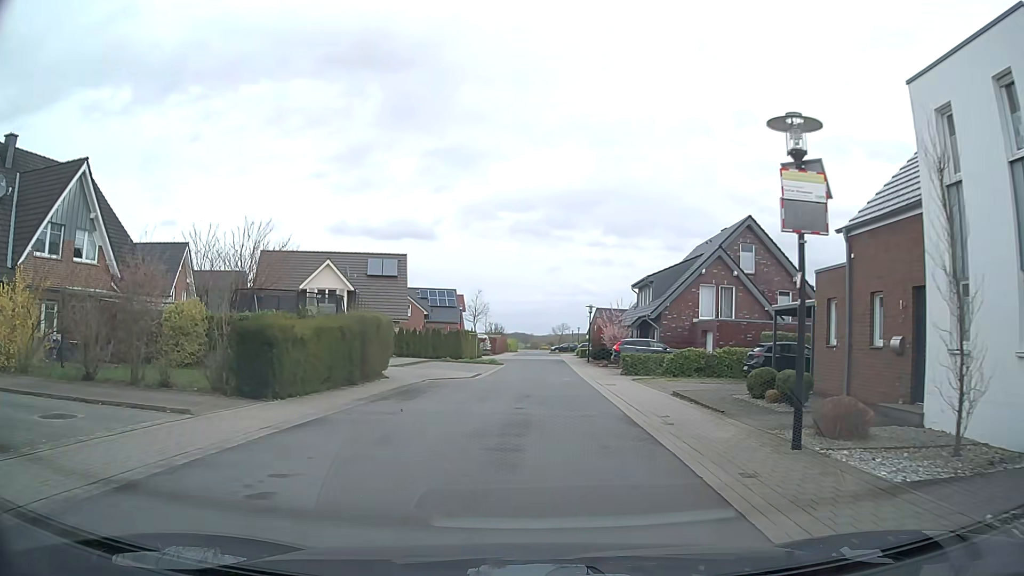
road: residential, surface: asphalt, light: Day
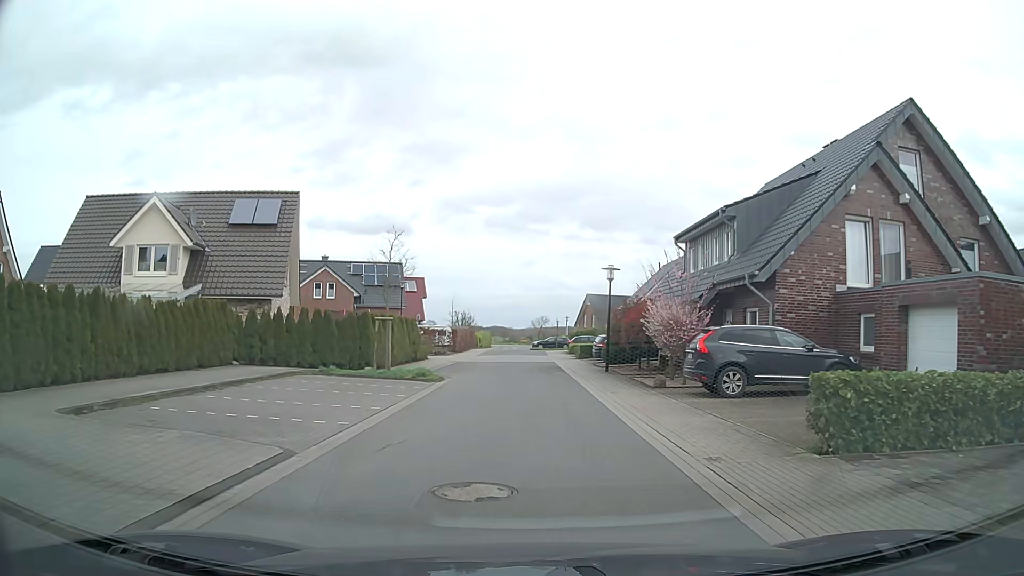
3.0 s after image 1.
(+0.7, +22.5) m; +2°
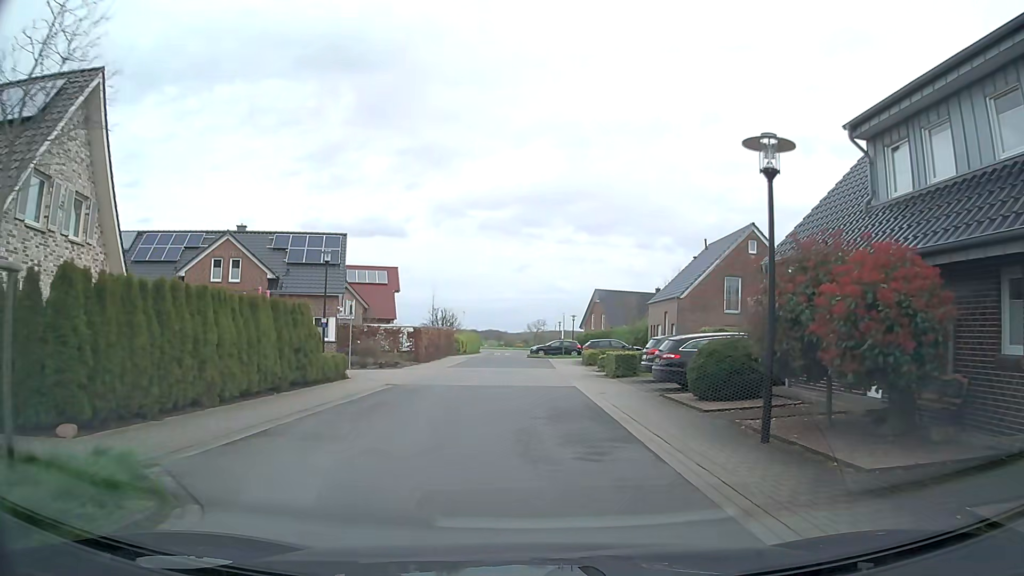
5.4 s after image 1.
(0.0, +17.9) m; +1°
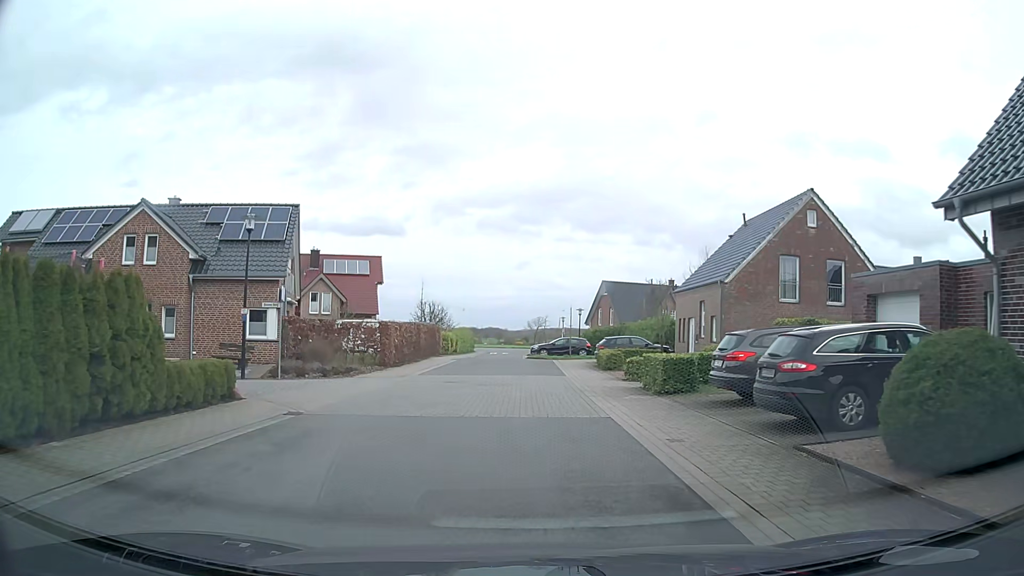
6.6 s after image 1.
(0.0, +8.9) m; +1°
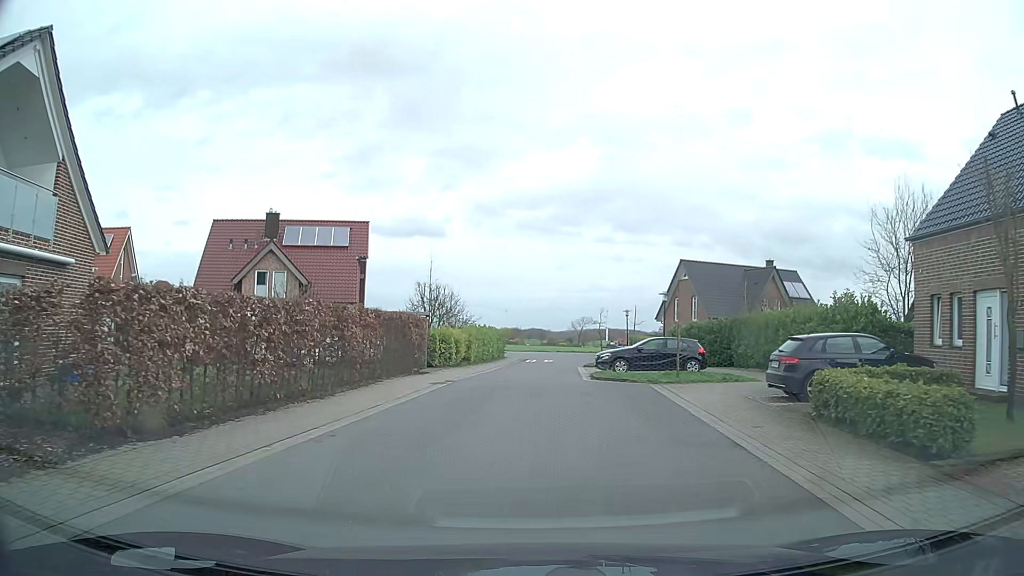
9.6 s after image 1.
(-0.8, +22.1) m; -4°
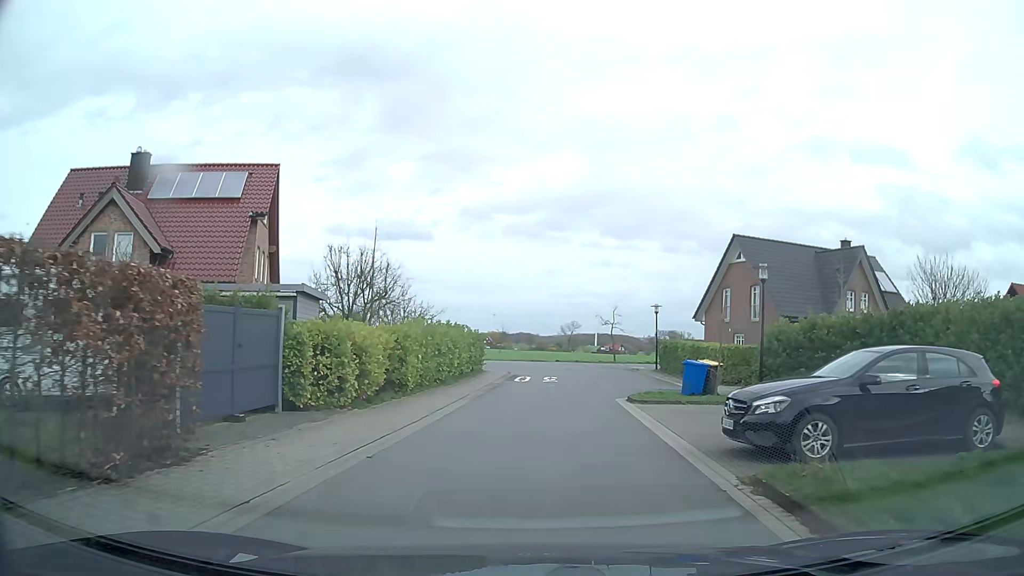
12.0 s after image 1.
(-0.3, +17.7) m; 0°
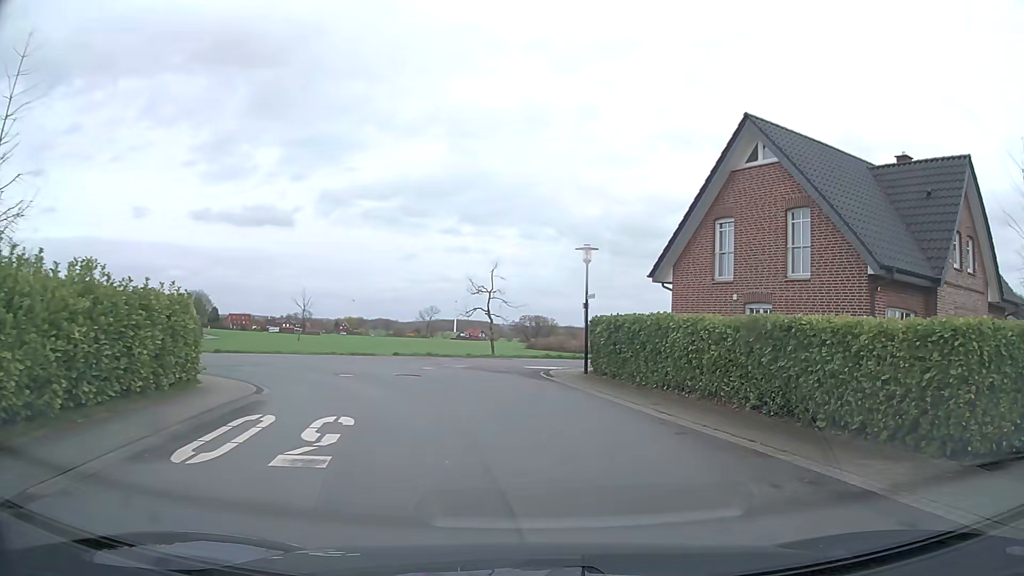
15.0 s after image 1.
(+1.4, +21.8) m; +12°
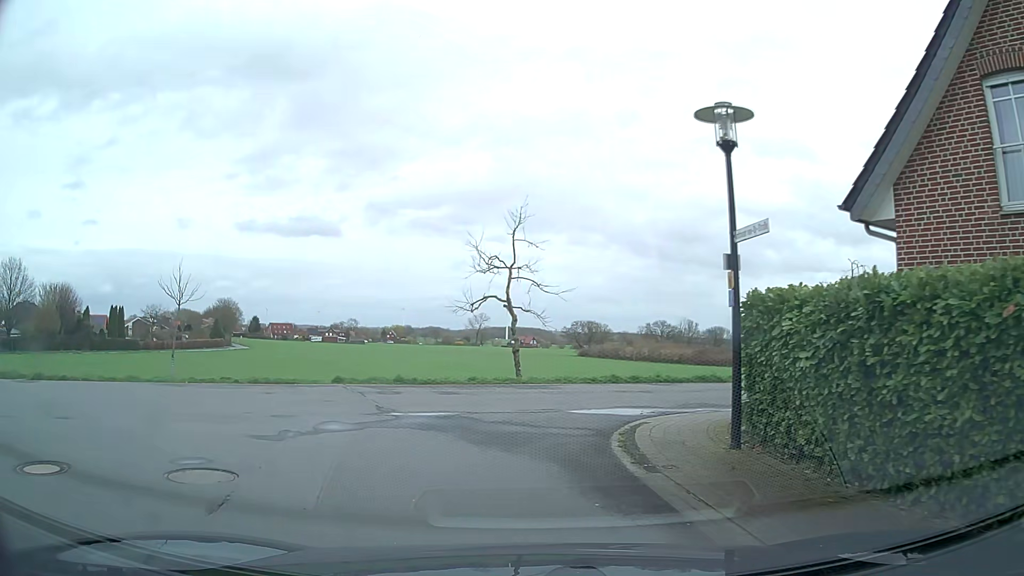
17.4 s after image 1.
(+0.3, +14.0) m; -4°
(-2, +9) (-12, +11) (-22, +9) (-31, +5) (-40, 0) (-49, -3) (-59, -5) (-69, -8) (-78, -12) (-87, -17) m
